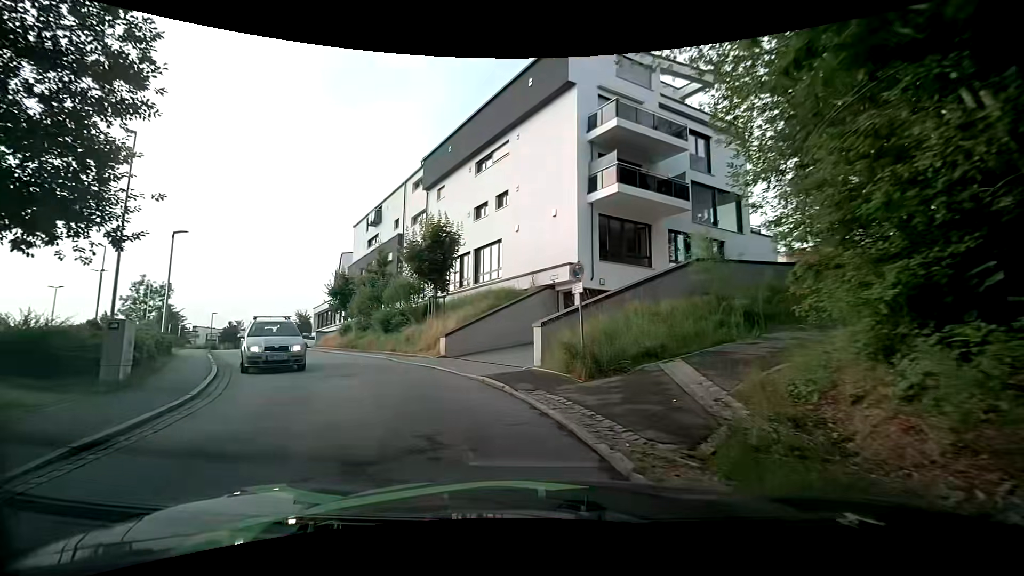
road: residential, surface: asphalt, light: Day
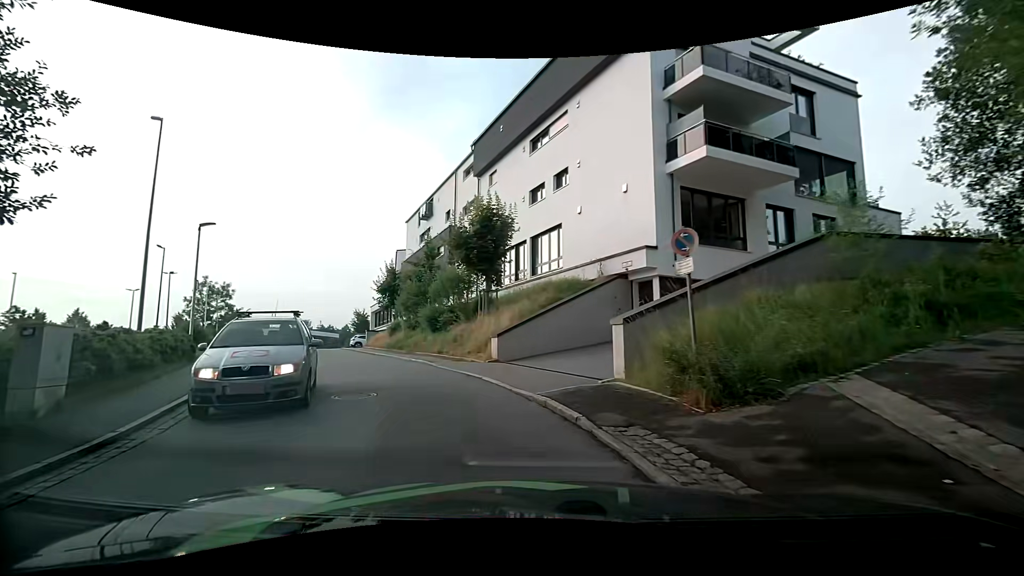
(-0.2, +3.5) m; -7°
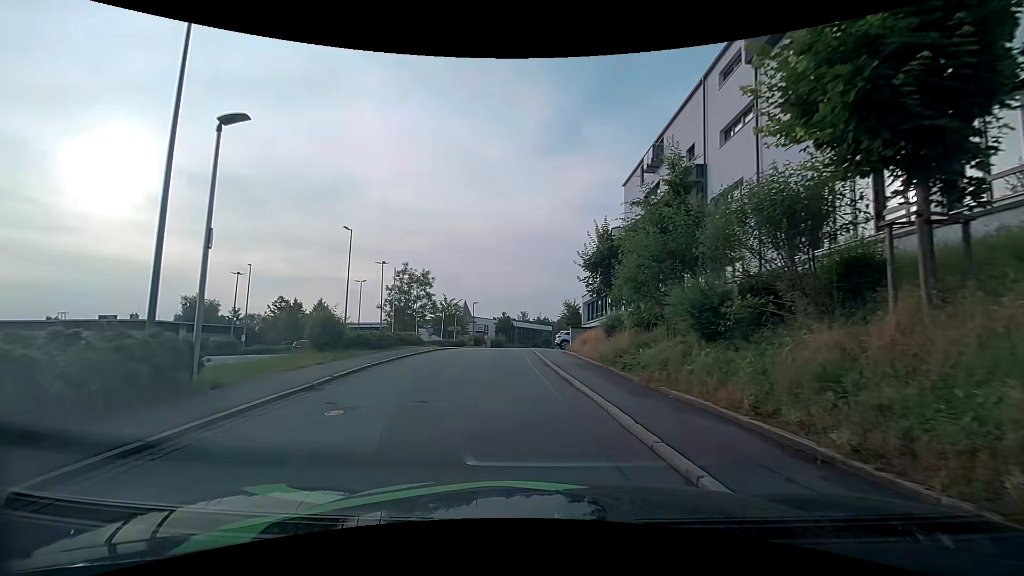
(-3.2, +13.2) m; -25°
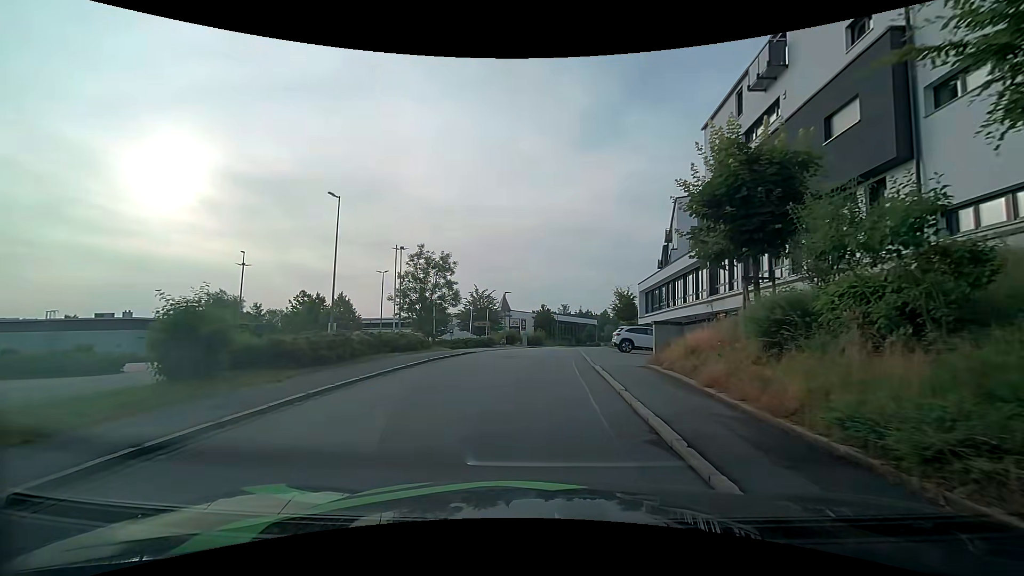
(-0.4, +10.7) m; -4°
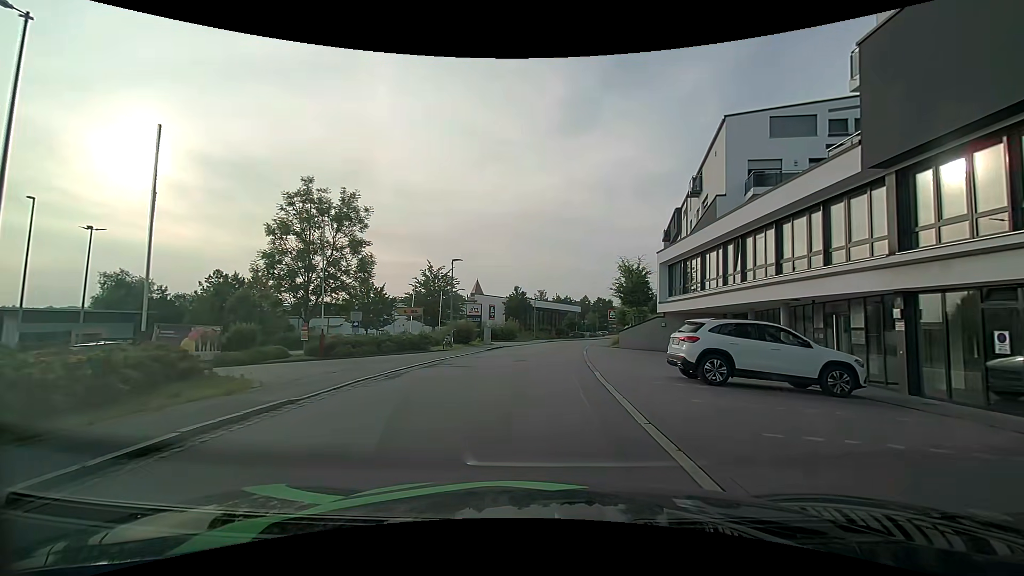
(+0.3, +17.7) m; +3°
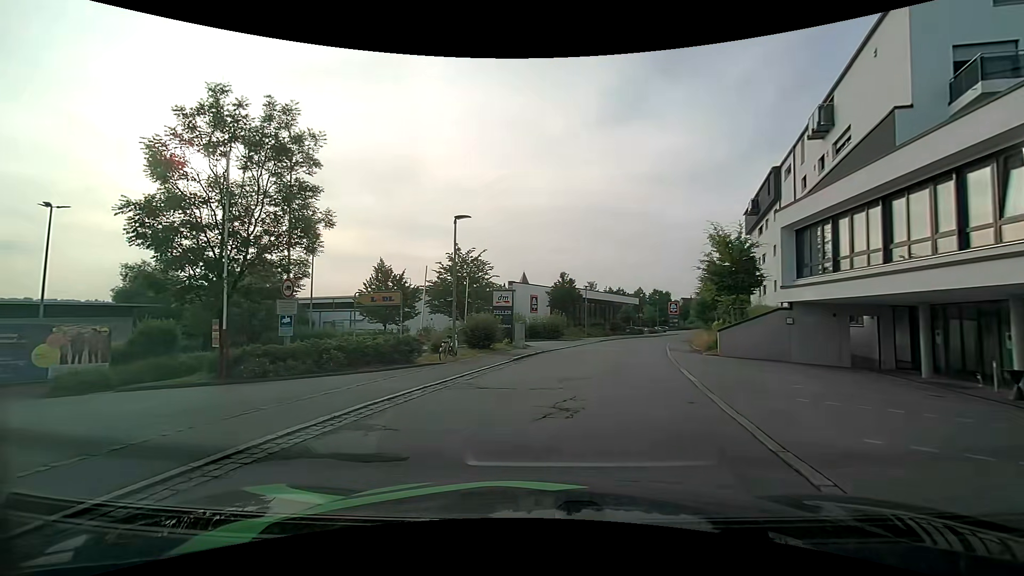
(-0.1, +10.7) m; -6°
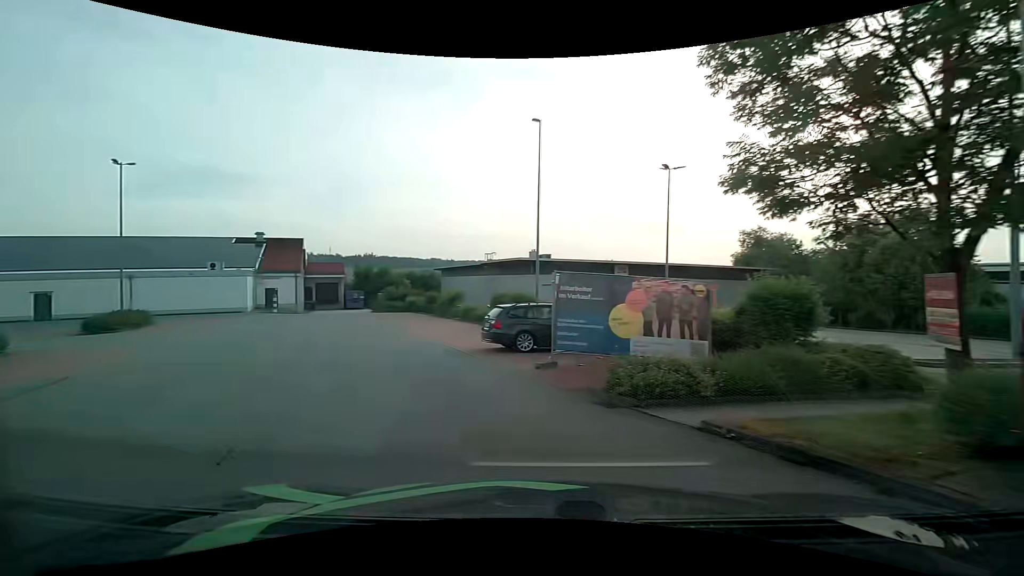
(-5.4, +9.7) m; -64°
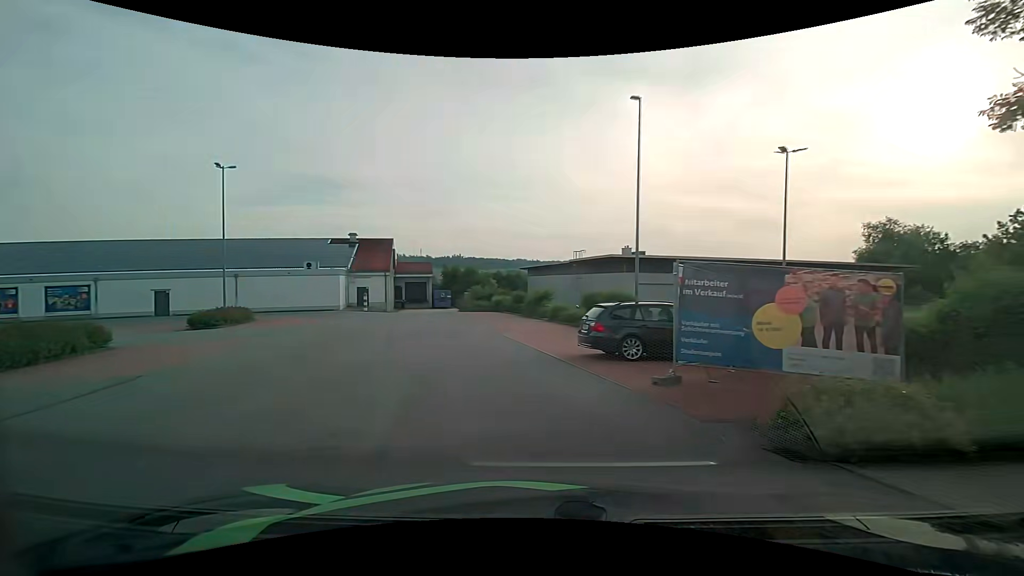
(-0.2, +2.1) m; -9°
(-1, +10) (-4, +20) (-10, +27) (-20, +26) (-30, +24) (-39, +21) (-49, +19) (-58, +14) (-56, +5) (-50, -2) m
